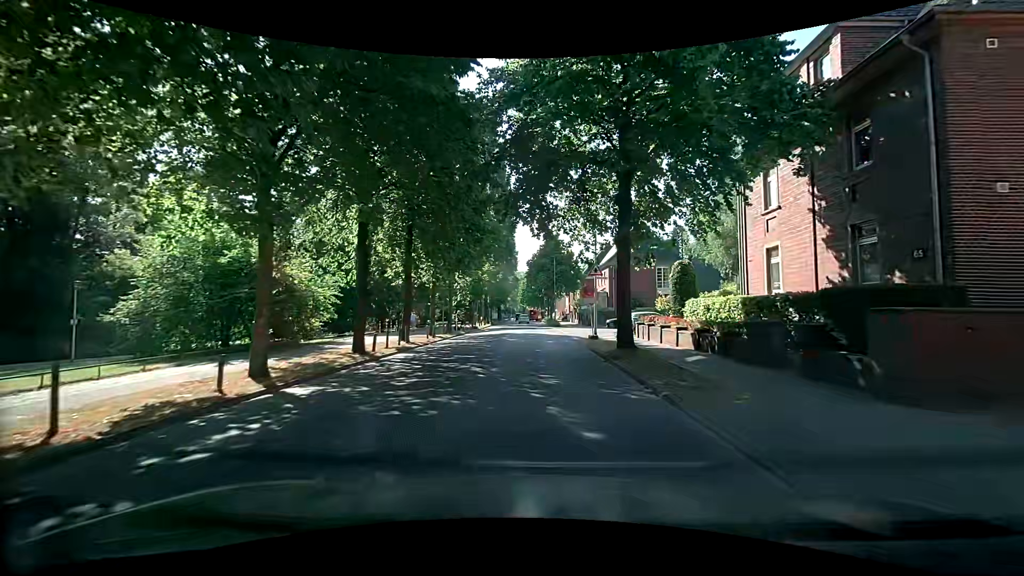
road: tertiary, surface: asphalt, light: Day
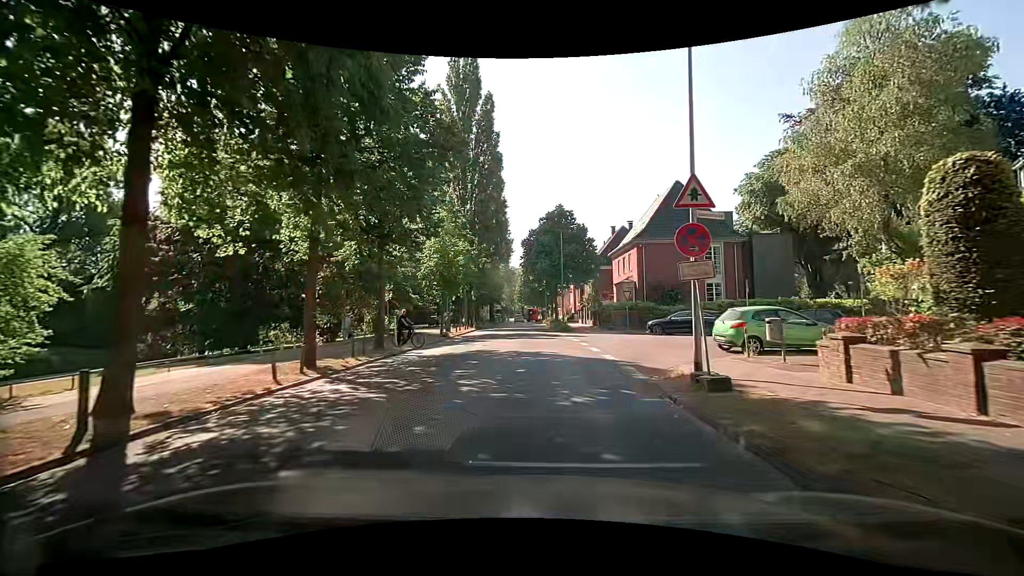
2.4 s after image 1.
(-0.9, +17.2) m; -2°
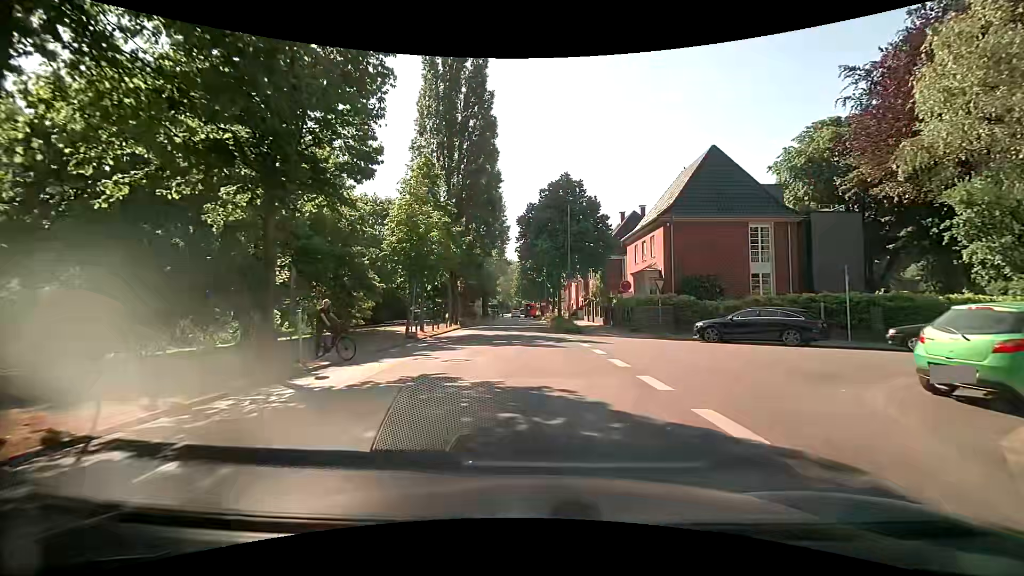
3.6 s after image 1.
(-0.2, +9.0) m; -1°
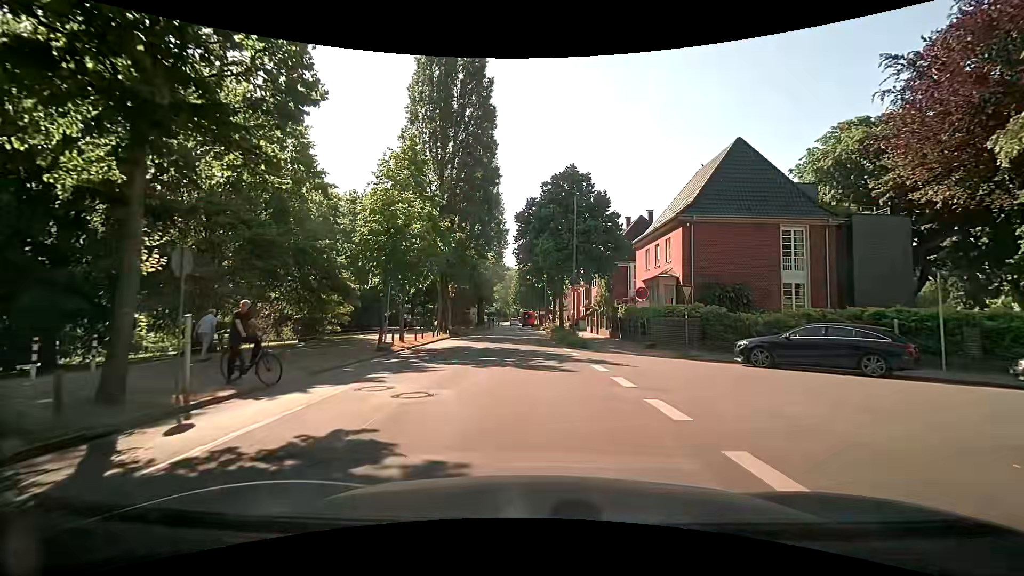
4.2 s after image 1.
(0.0, +4.3) m; 0°
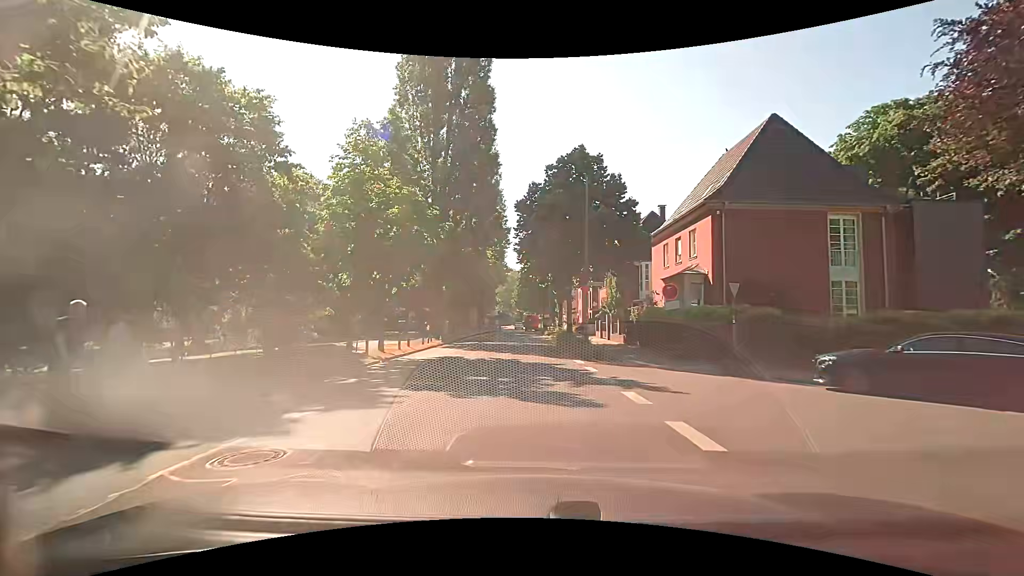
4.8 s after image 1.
(0.0, +4.3) m; 0°
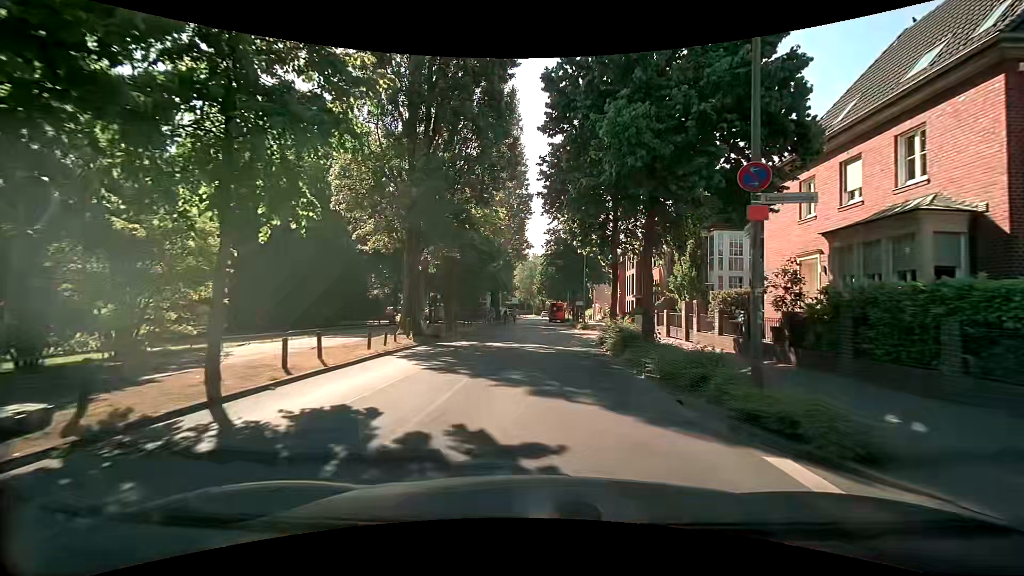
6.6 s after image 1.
(-0.5, +13.7) m; -2°
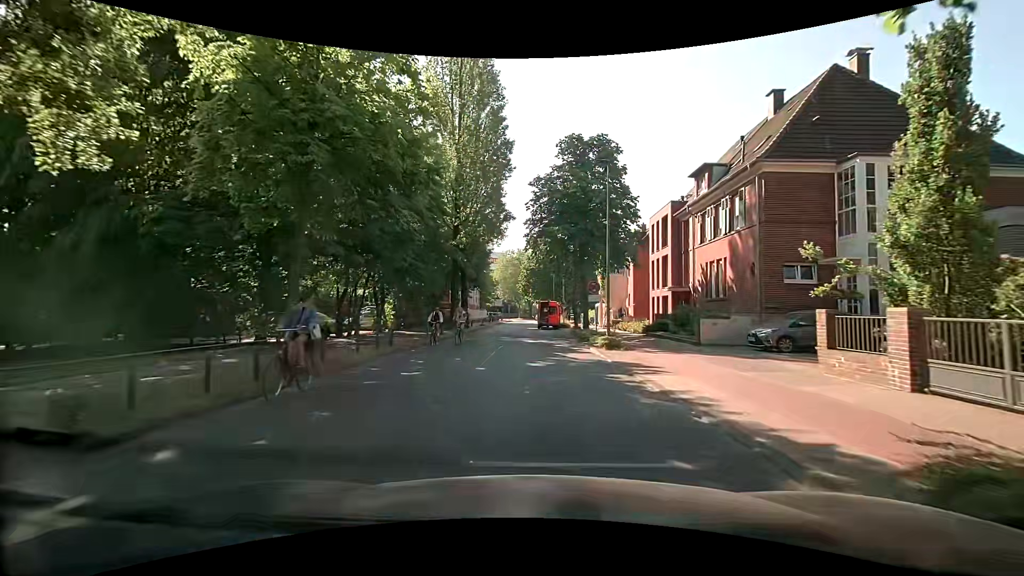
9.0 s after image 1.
(0.0, +18.6) m; 0°
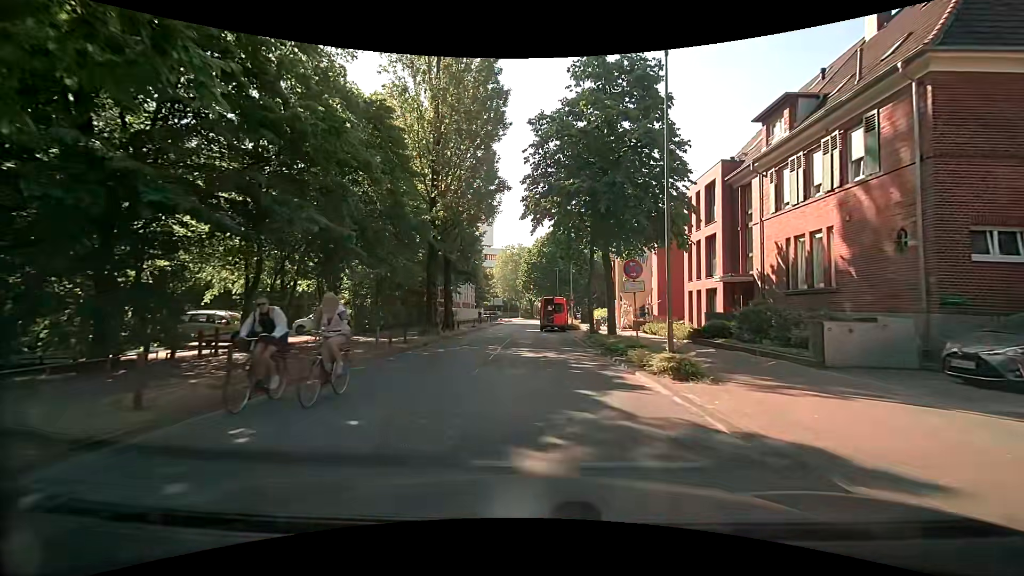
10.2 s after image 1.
(+0.1, +8.9) m; +1°
(0, +10) (-1, +20) (-1, +30) (-2, +40) (-2, +50) (-1, +60) (0, +70) (0, +80) (0, +90) (0, +100) m
